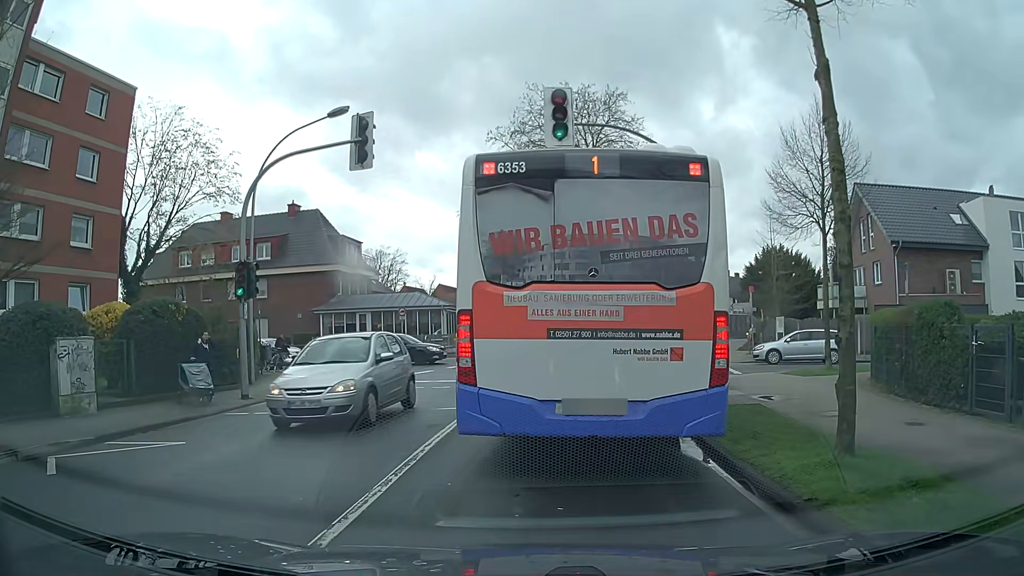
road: secondary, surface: asphalt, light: Day
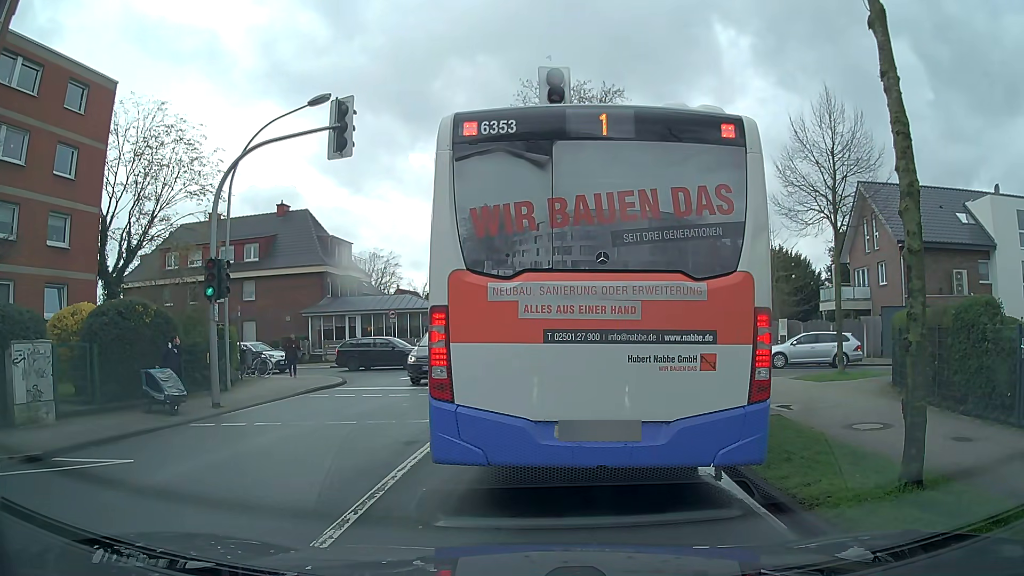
(0.0, +1.3) m; +1°
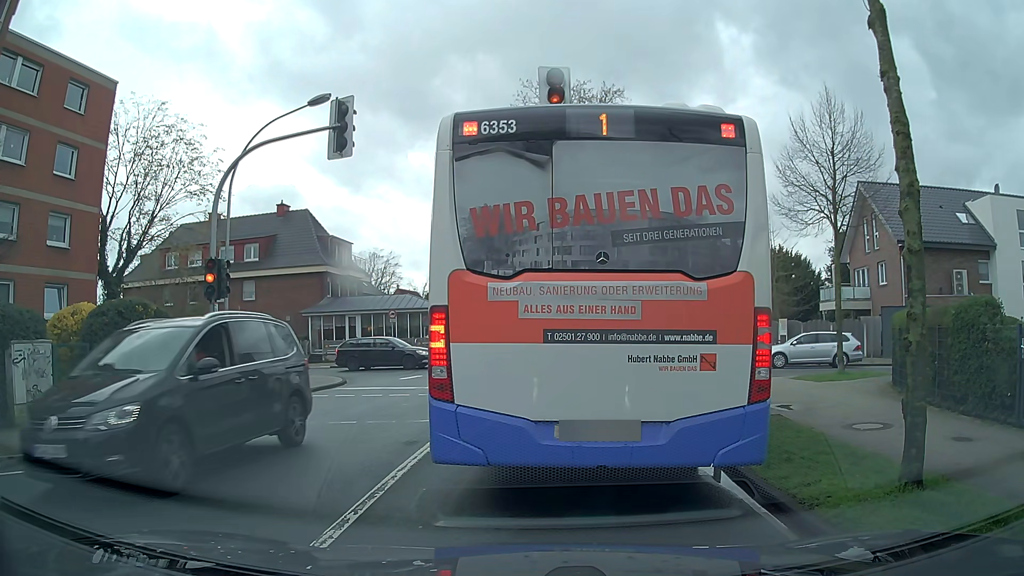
(0.0, 0.0) m; 0°
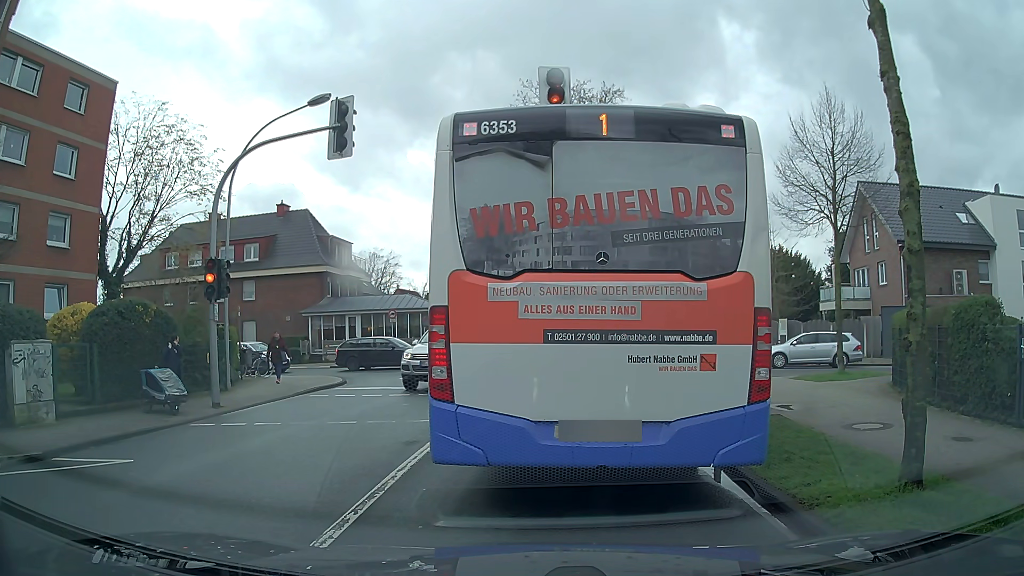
(0.0, 0.0) m; 0°
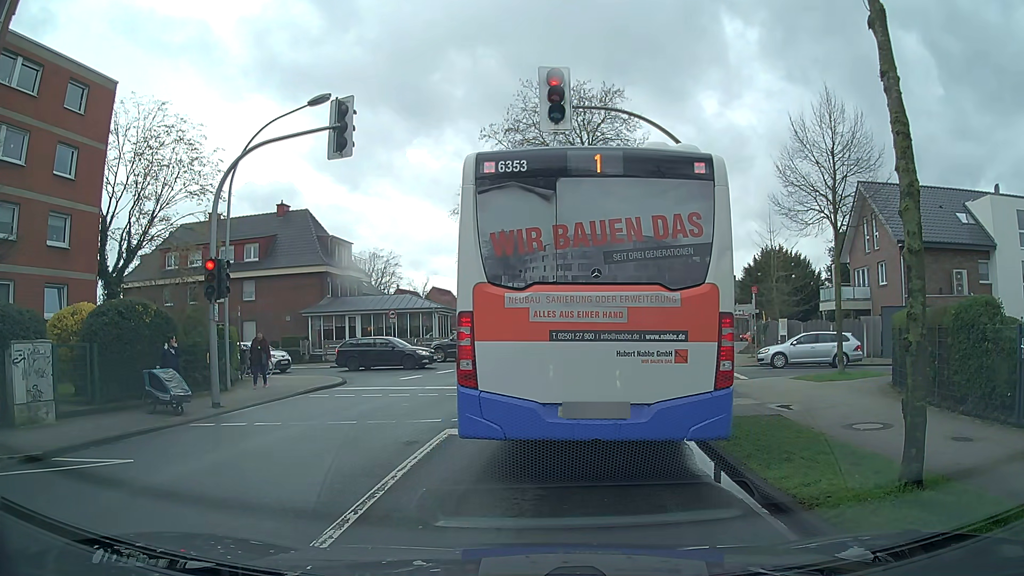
(0.0, 0.0) m; 0°
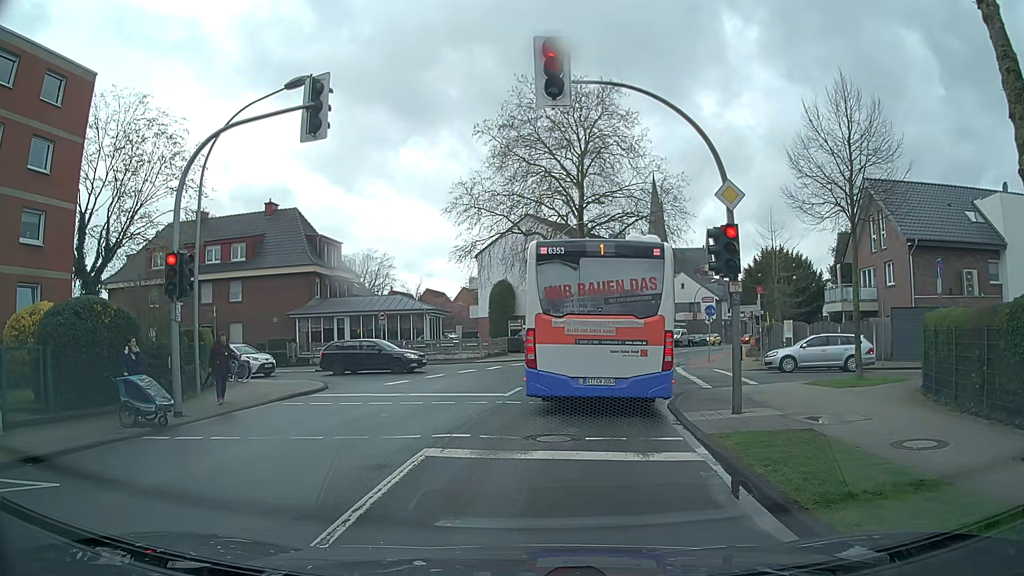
(0.0, +1.6) m; 0°
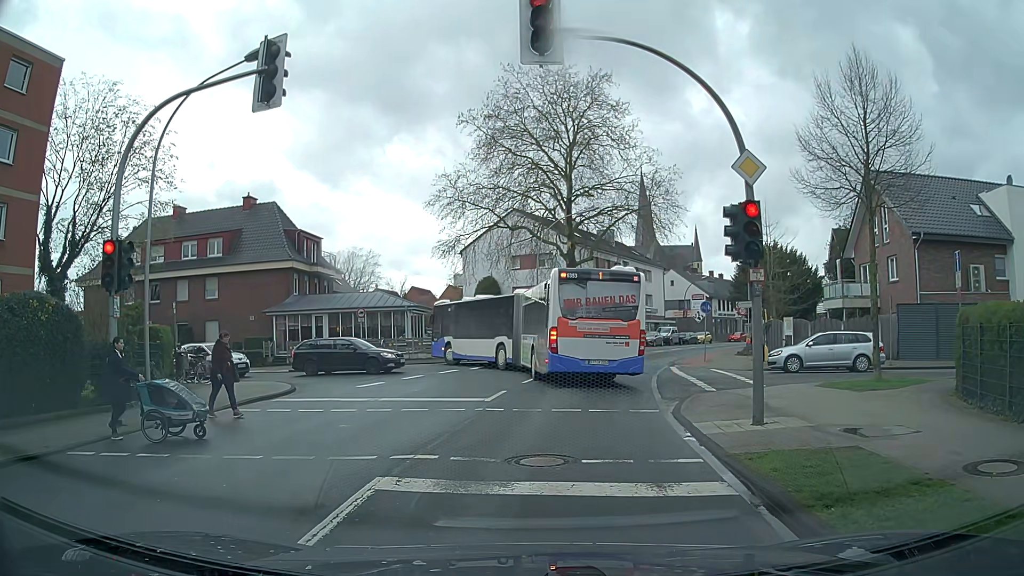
(0.0, +1.8) m; 0°
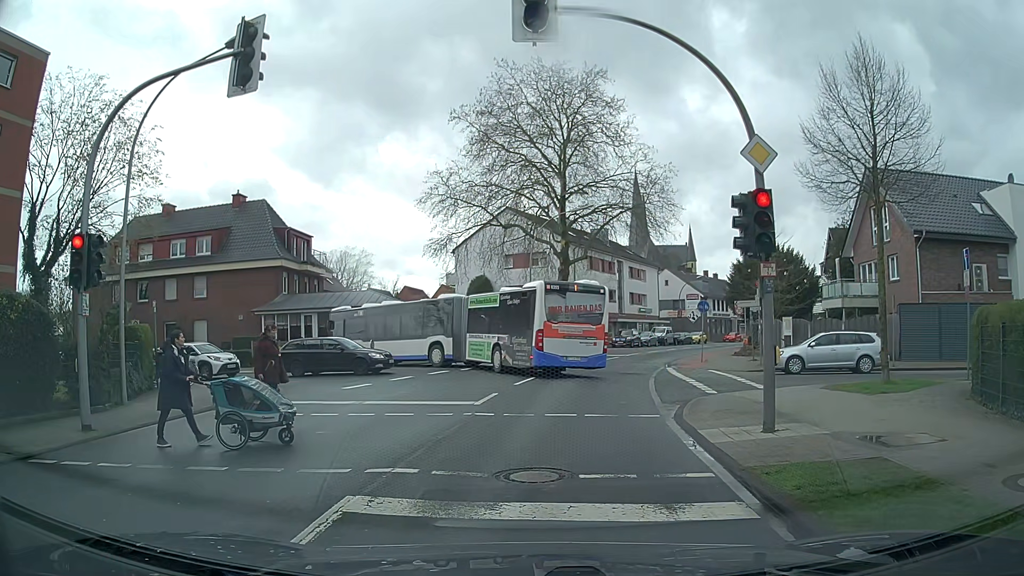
(0.0, +0.8) m; 0°
